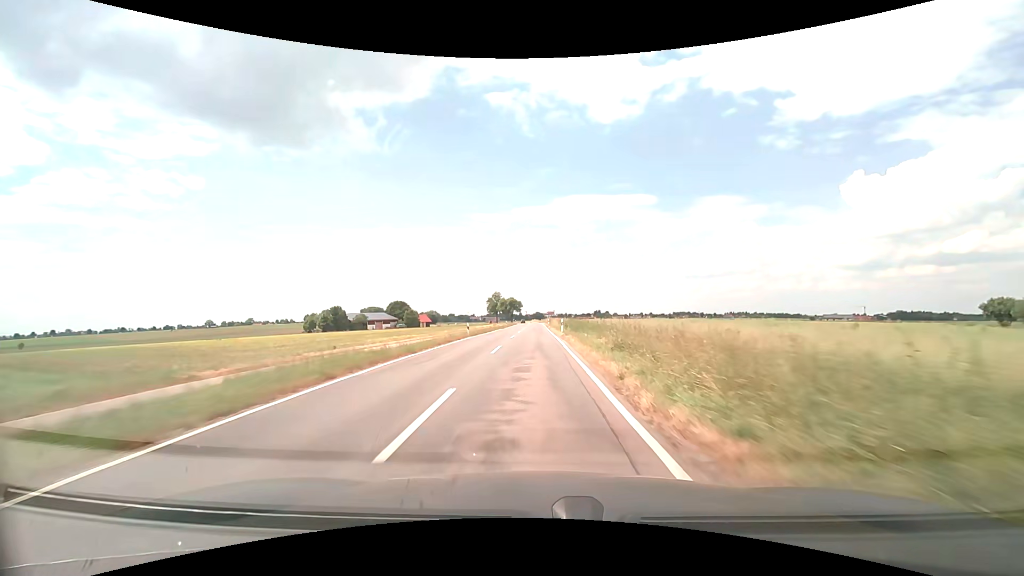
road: tertiary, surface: asphalt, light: Day
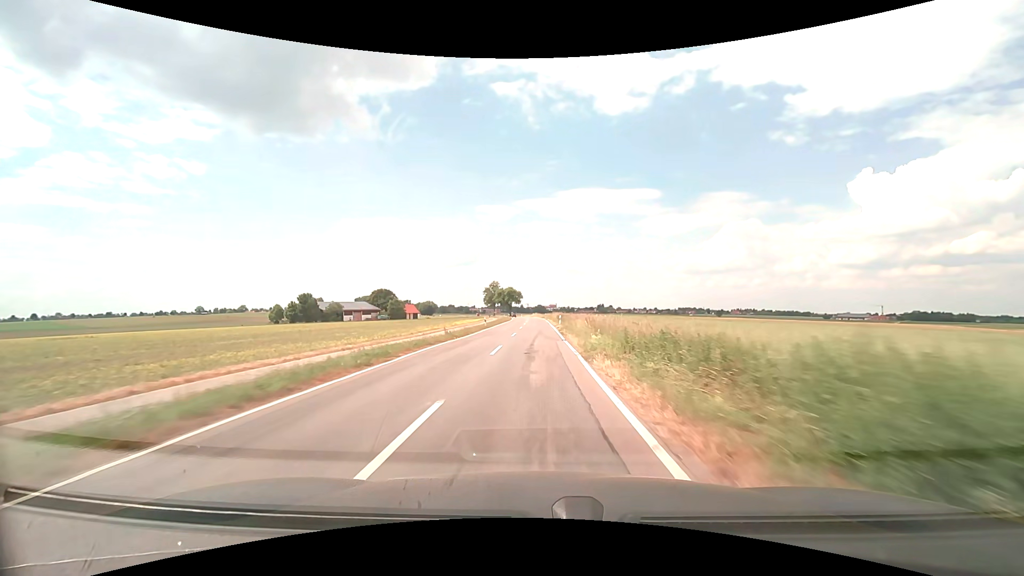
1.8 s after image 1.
(-0.2, +37.8) m; 0°
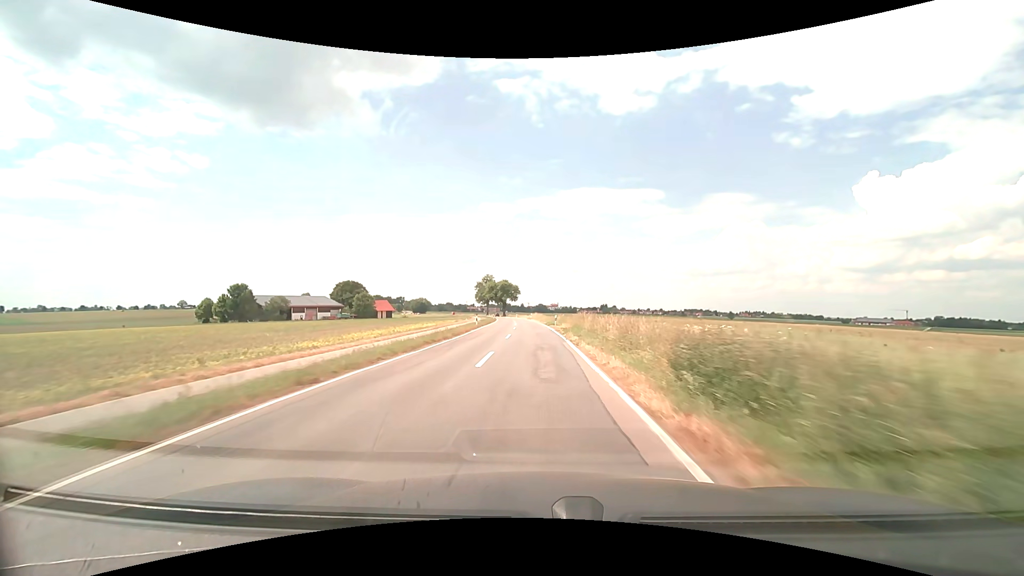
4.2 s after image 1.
(0.0, +52.5) m; 0°
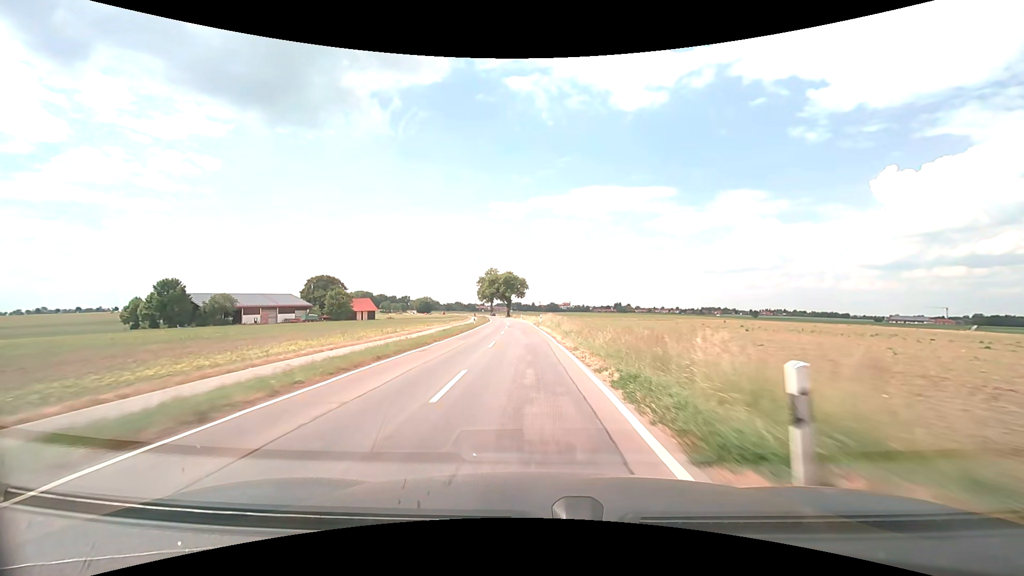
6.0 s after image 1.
(-0.3, +40.6) m; -1°
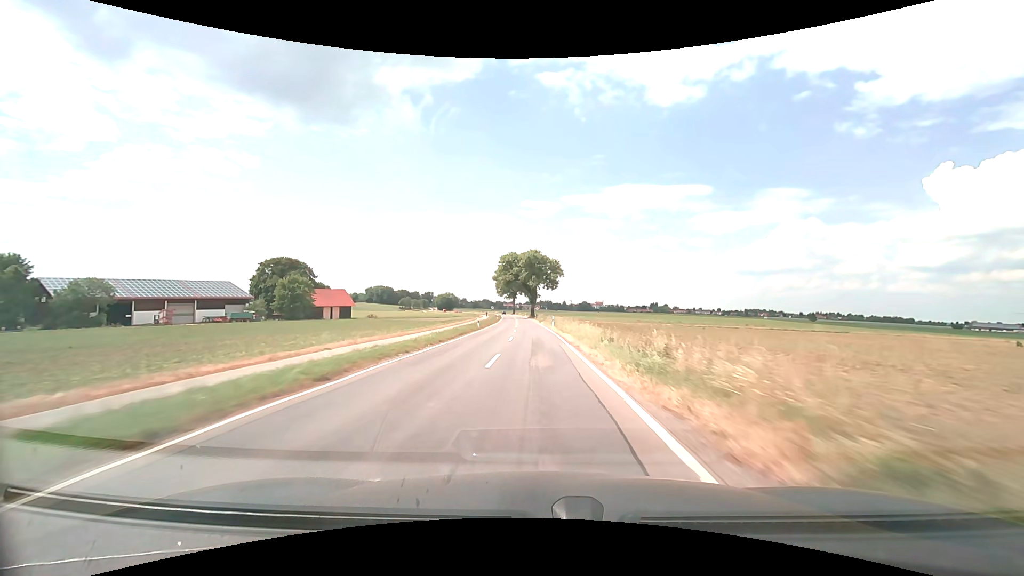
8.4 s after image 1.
(-2.1, +56.2) m; -4°
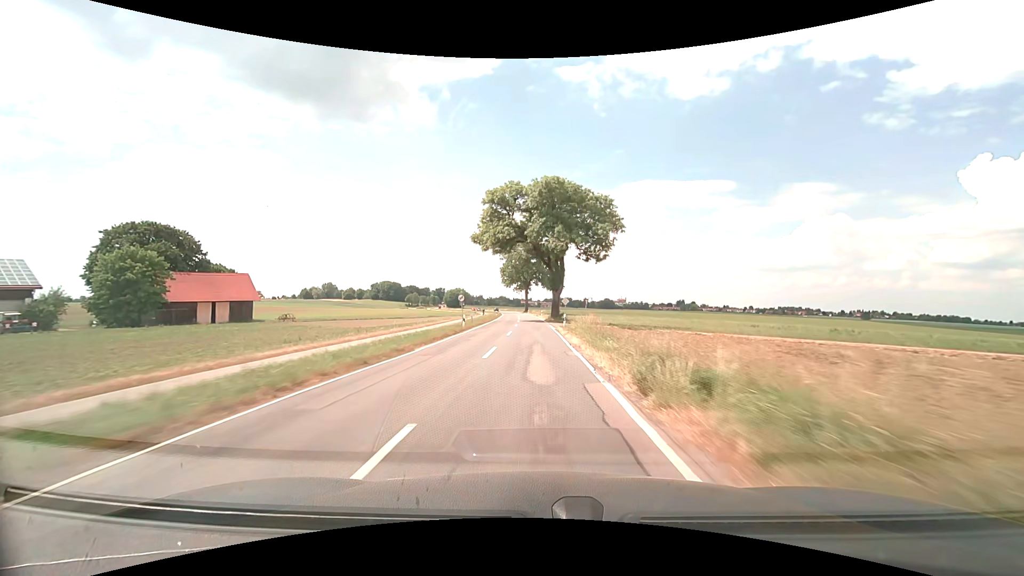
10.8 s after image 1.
(-1.0, +58.8) m; -2°
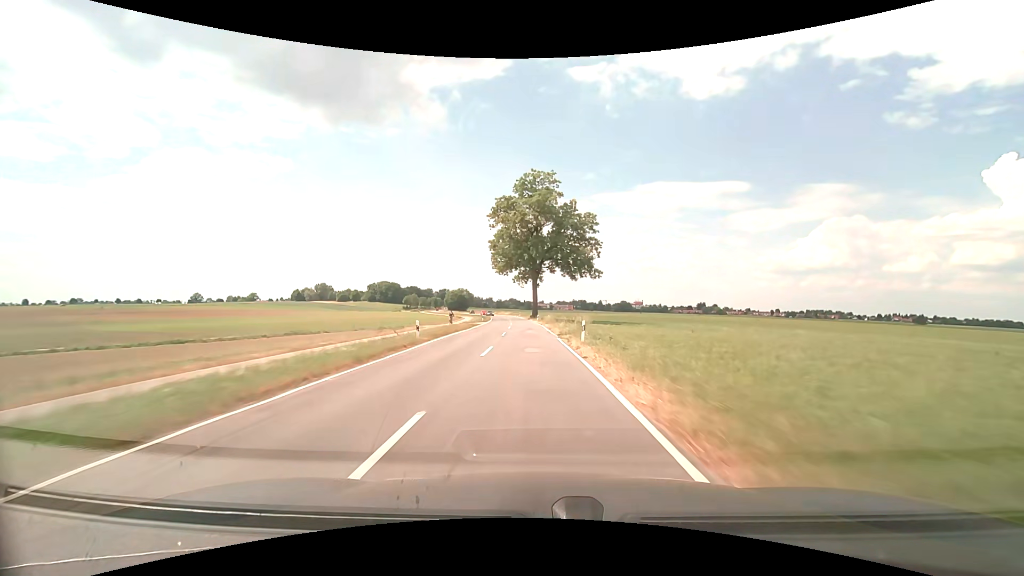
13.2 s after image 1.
(-0.9, +60.0) m; -1°
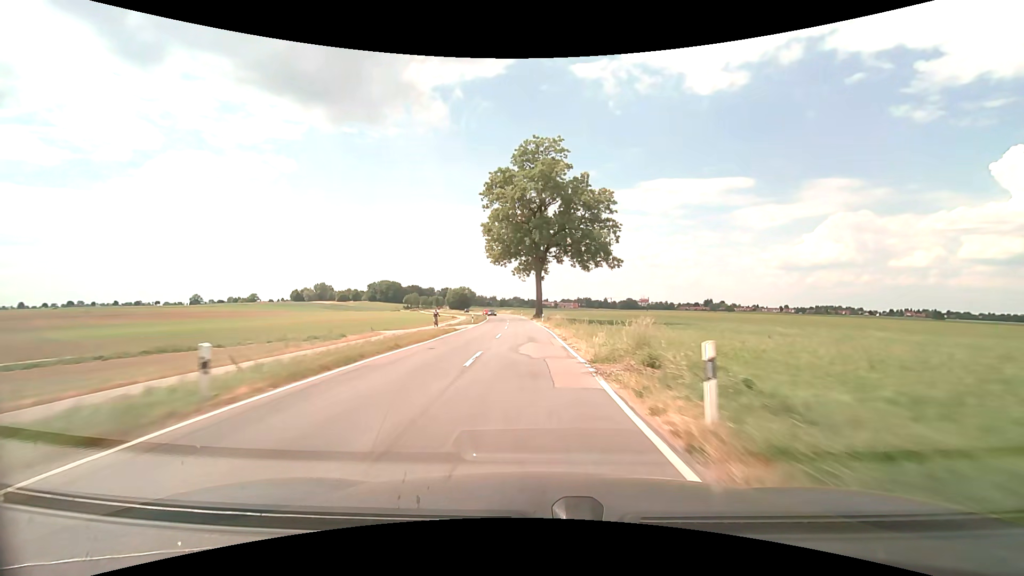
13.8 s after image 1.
(-0.1, +15.0) m; -1°
(0, +10) (0, +20) (0, +30) (-1, +40) (-1, +50) (-2, +60) (-3, +70) (-3, +80) (-4, +90) (-5, +100) m
